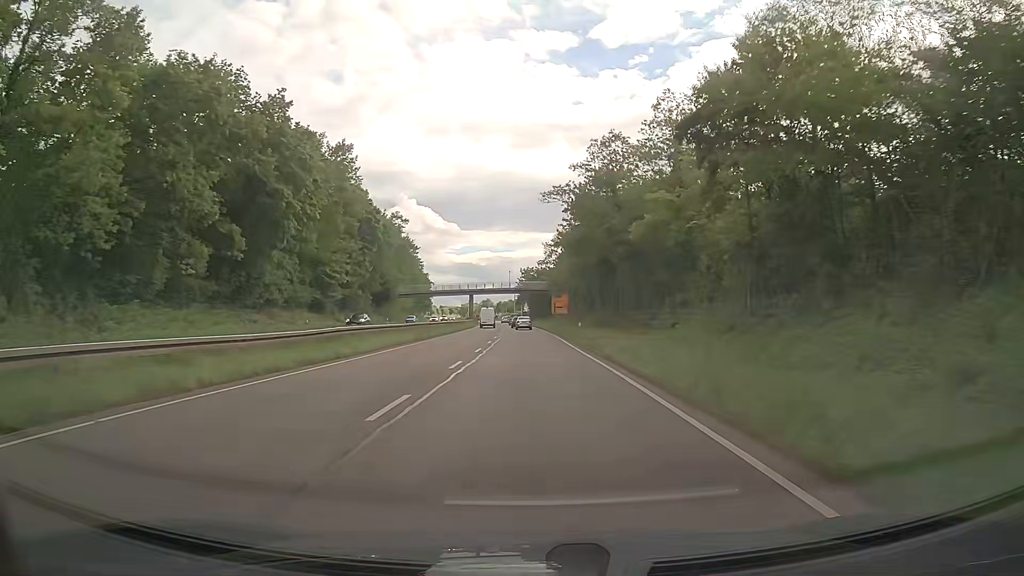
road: trunk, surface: asphalt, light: Day
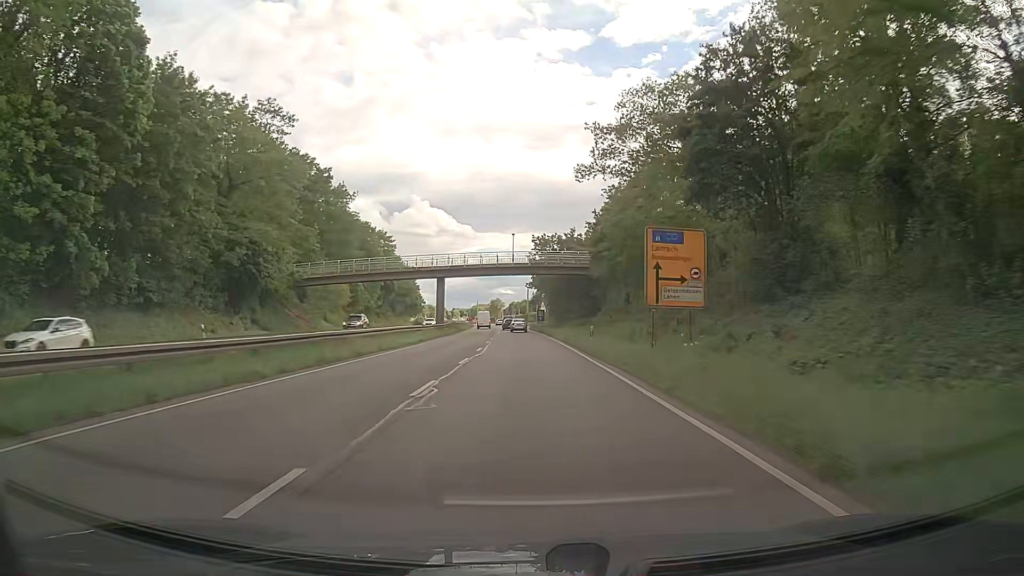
(-0.5, +59.4) m; -1°
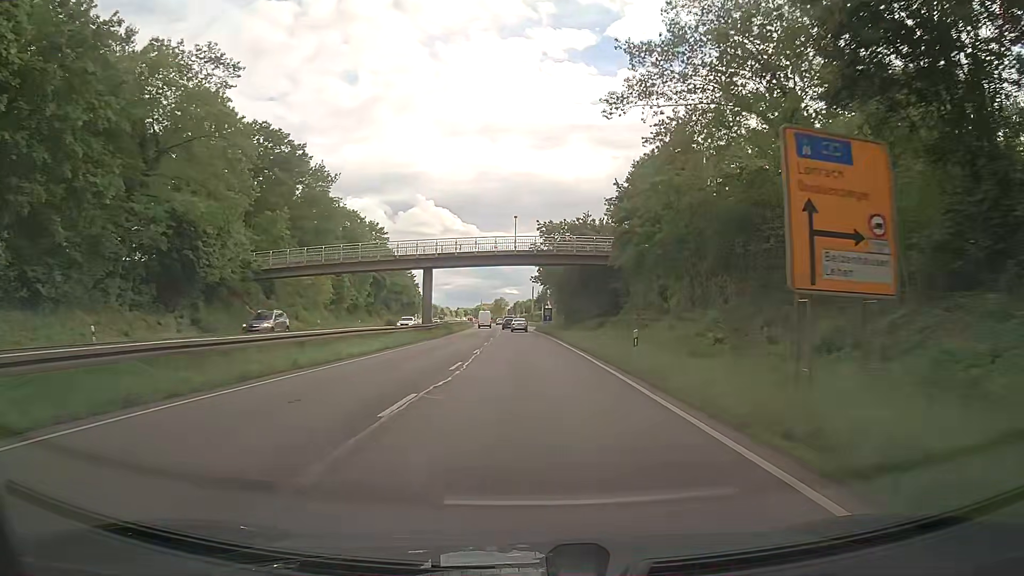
(0.0, +11.7) m; 0°
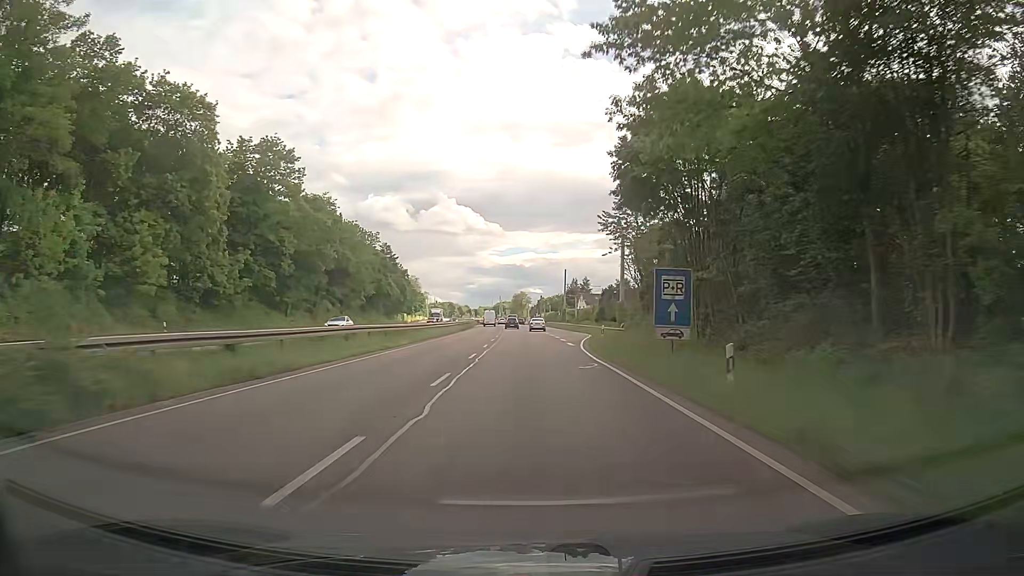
(-1.0, +58.6) m; -4°
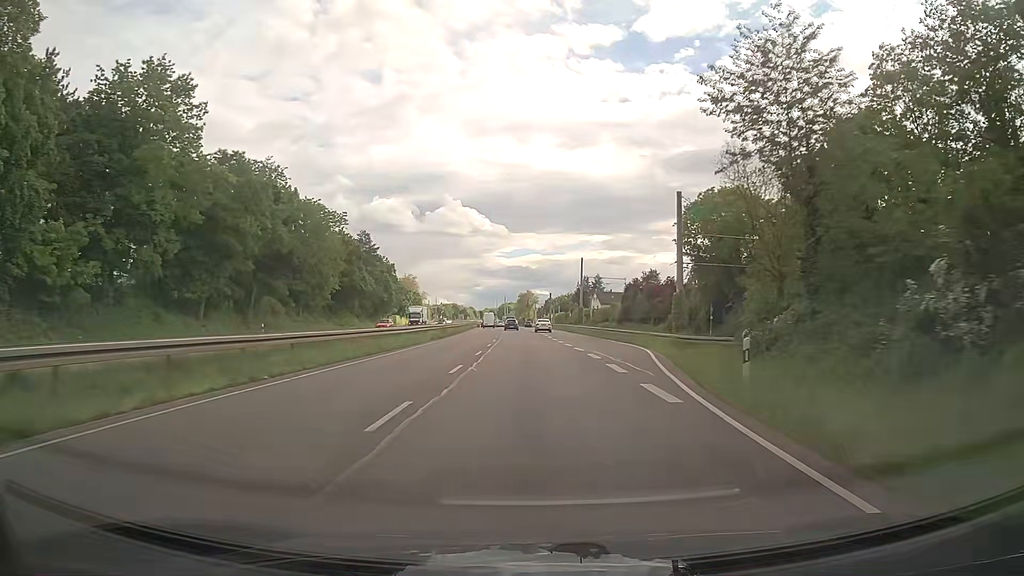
(+0.7, +23.6) m; +1°
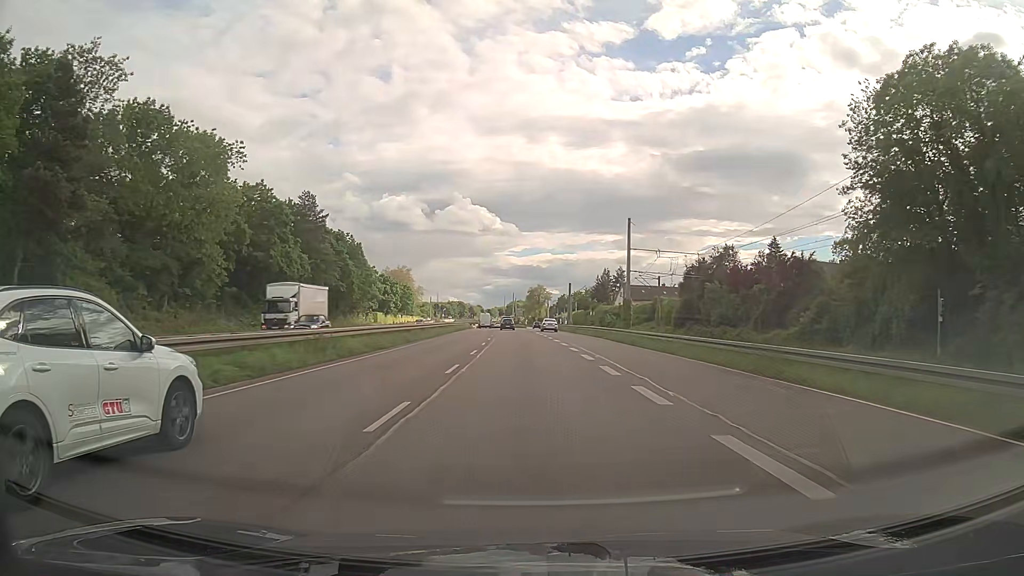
(-0.1, +36.0) m; -1°
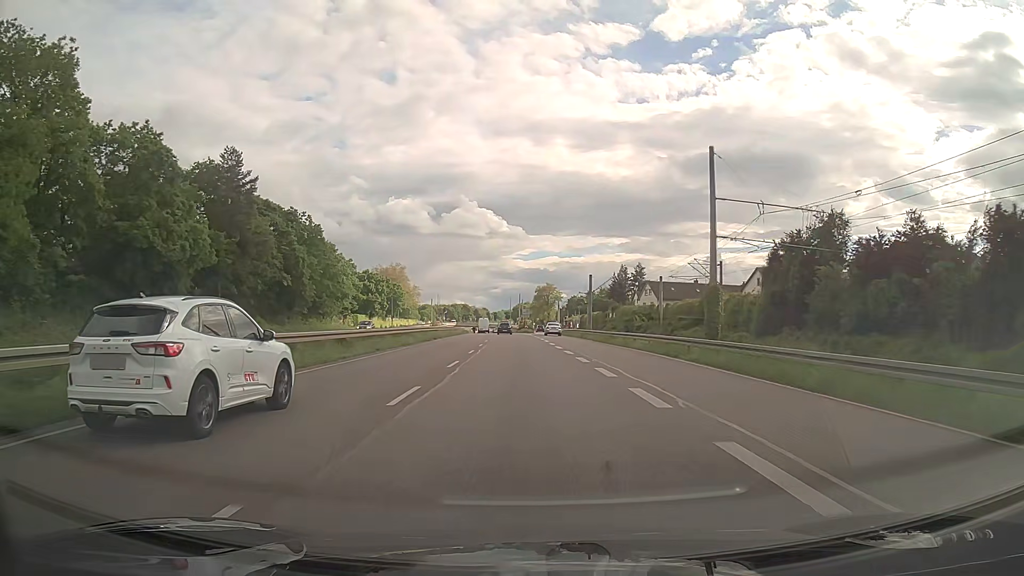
(-0.1, +24.5) m; 0°
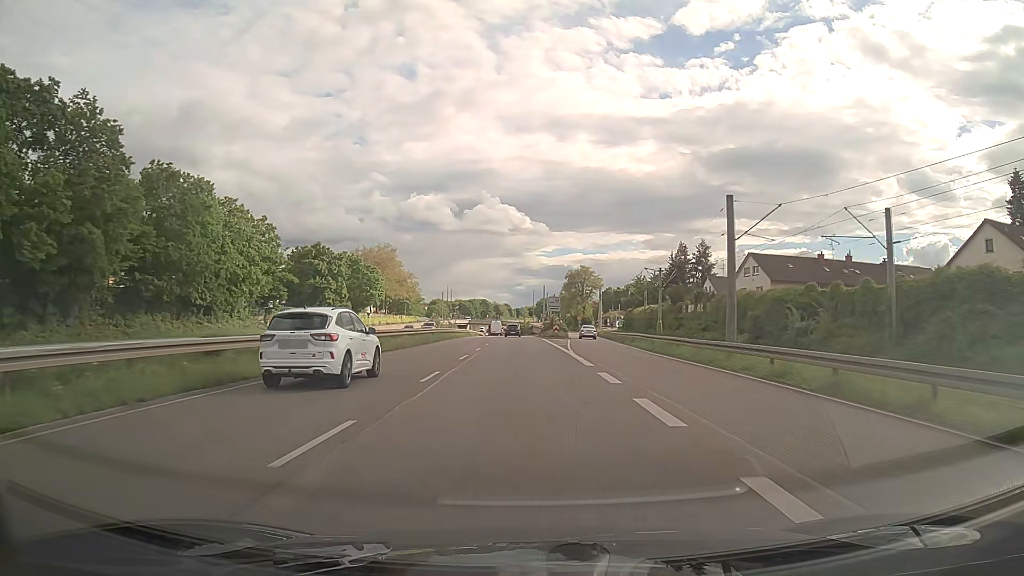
(-0.9, +49.6) m; -2°
(0, +10) (0, +20) (0, +30) (0, +40) (-1, +50) (-1, +60) (-1, +70) (-1, +80) (-2, +90) (-2, +100) m
